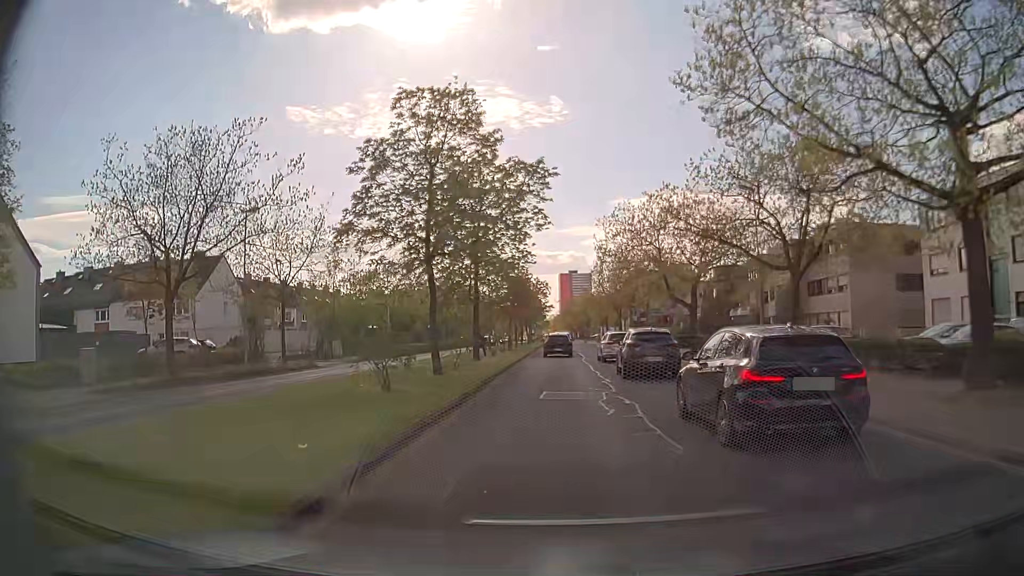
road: secondary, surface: asphalt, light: Day
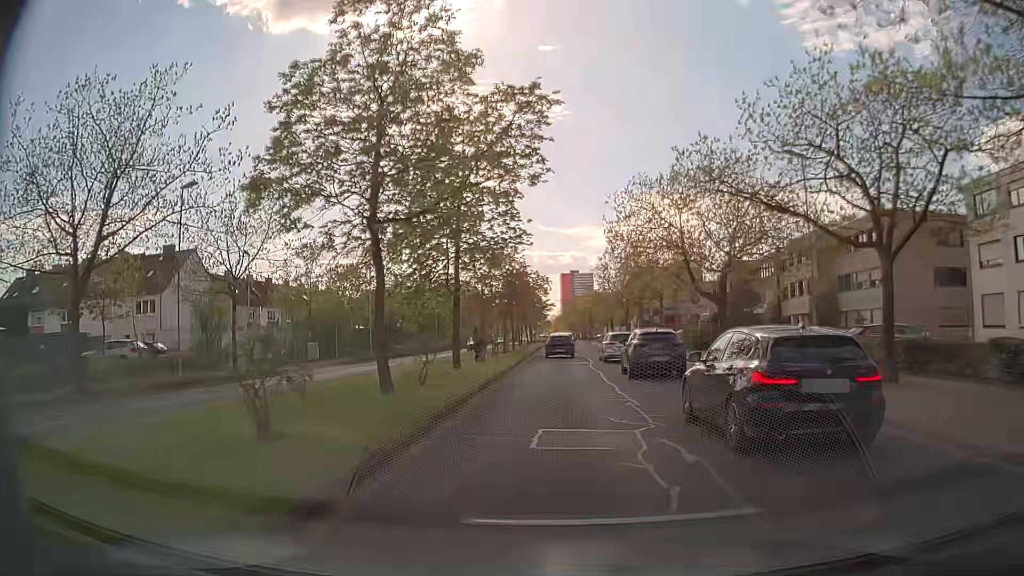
(0.0, +6.2) m; 0°
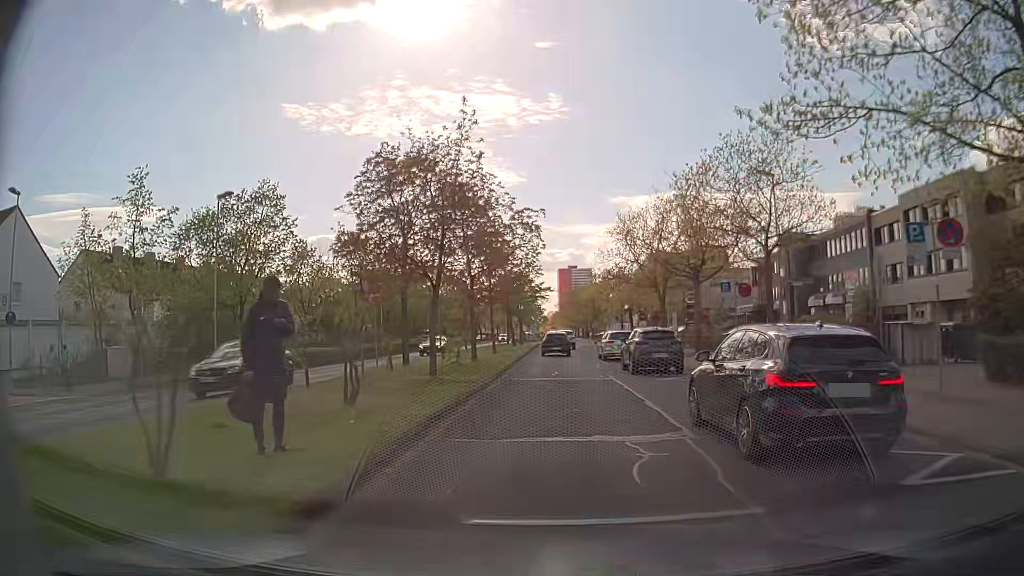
(-0.1, +24.5) m; -1°
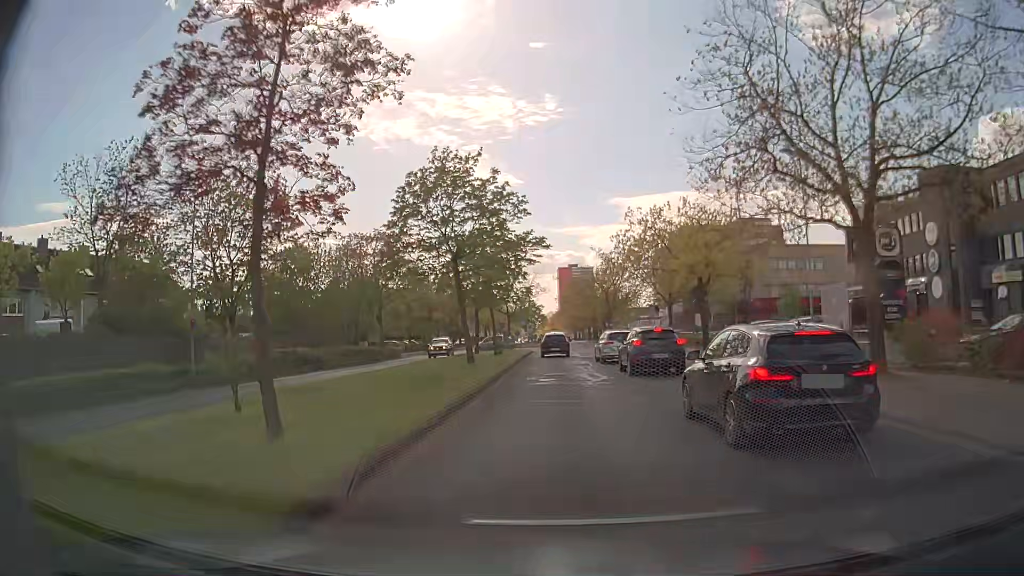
(+0.2, +30.6) m; +1°
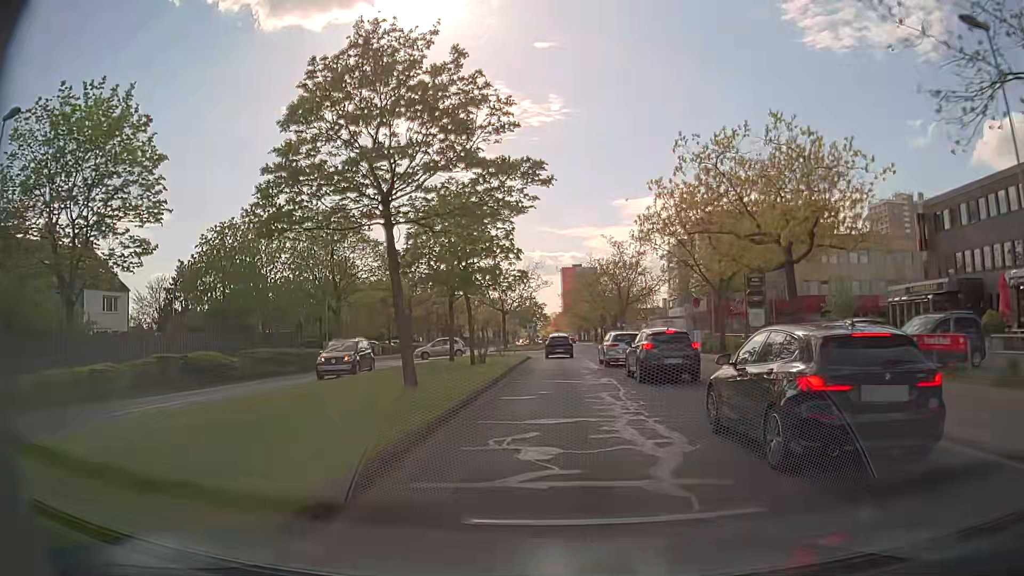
(-0.1, +12.4) m; 0°
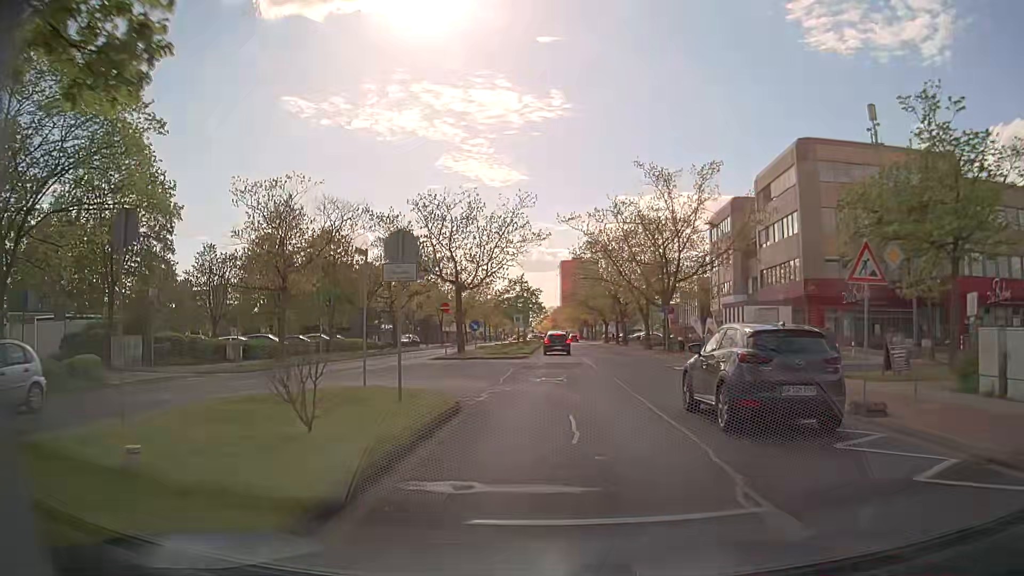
(-0.2, +31.3) m; -1°
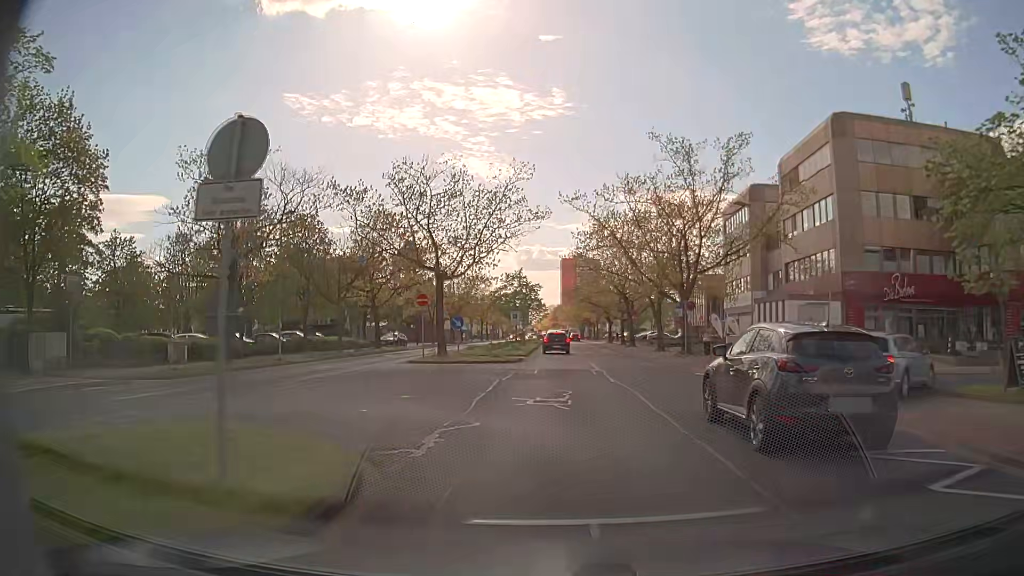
(0.0, +6.4) m; 0°
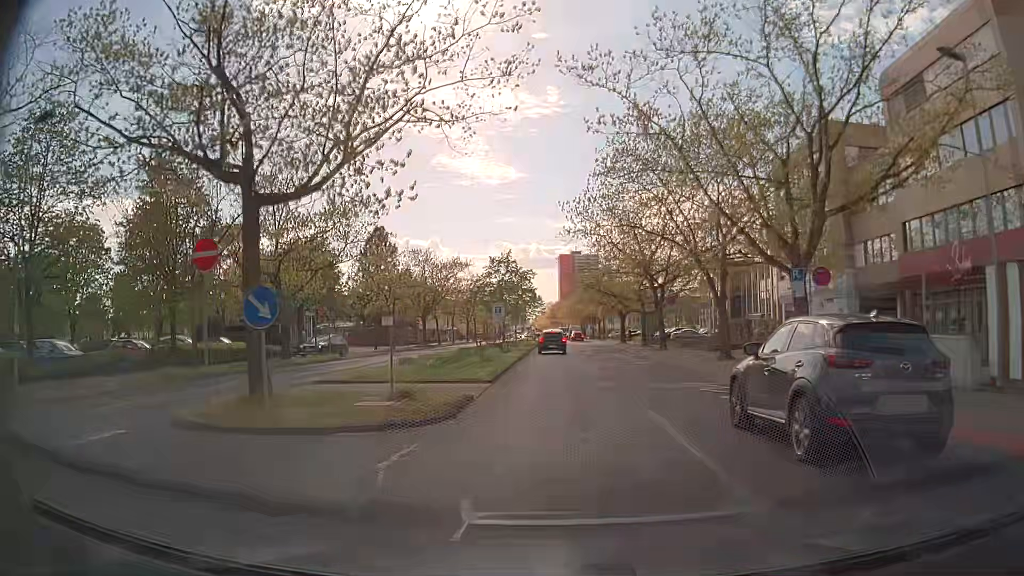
(+0.1, +19.4) m; 0°
(0, +10) (0, +20) (0, +30) (0, +40) (+1, +50) (+1, +60) (+1, +70) (+1, +80) (+1, +90) (+1, +100) m
